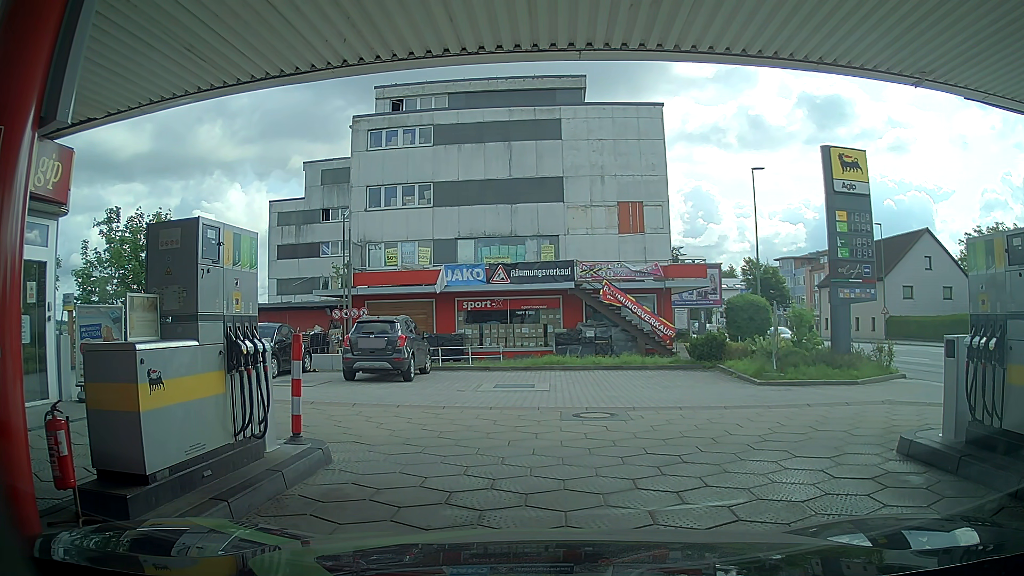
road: service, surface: paving_stones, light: Day
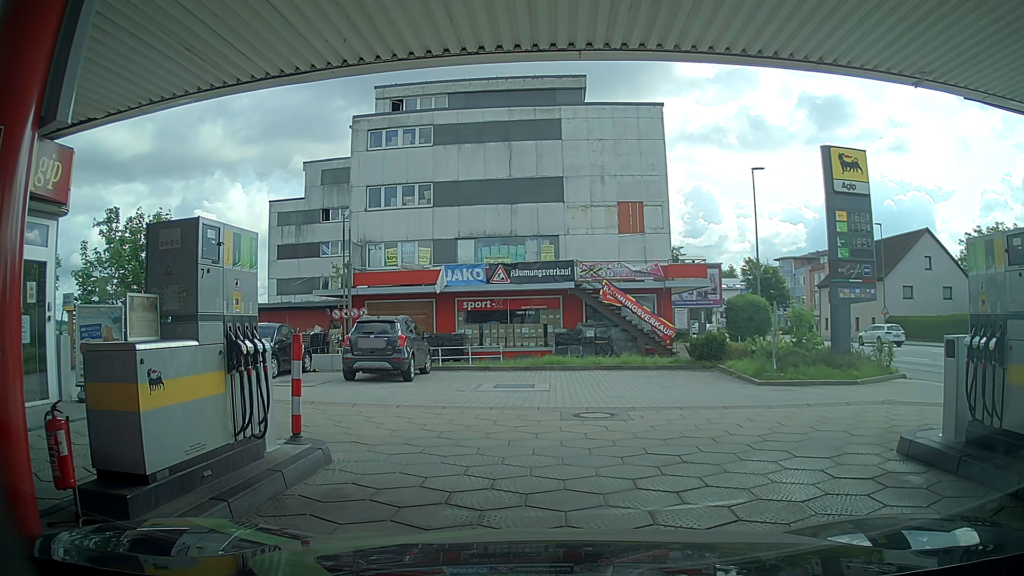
(0.0, 0.0) m; 0°
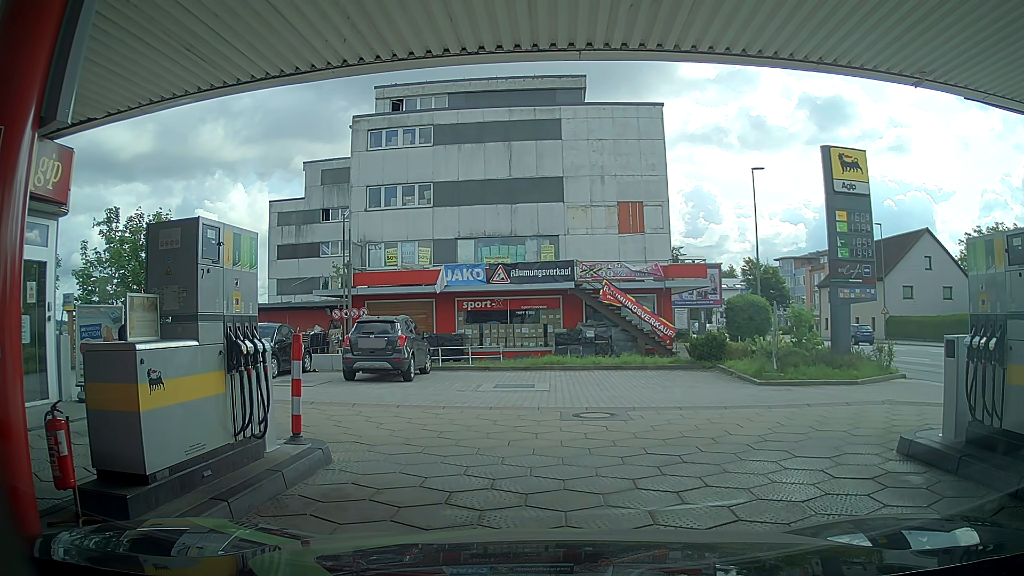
(0.0, 0.0) m; 0°
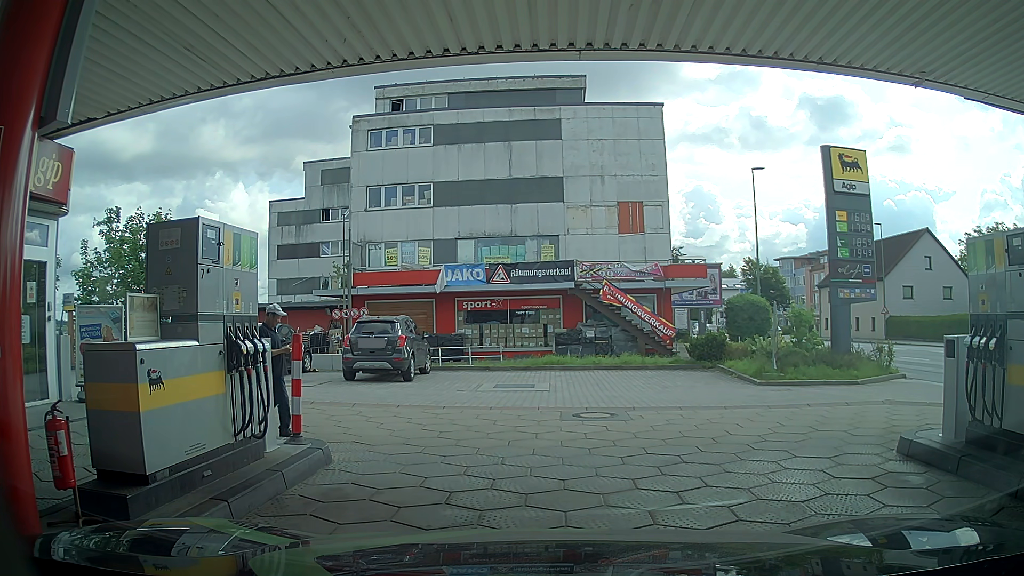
(0.0, 0.0) m; 0°
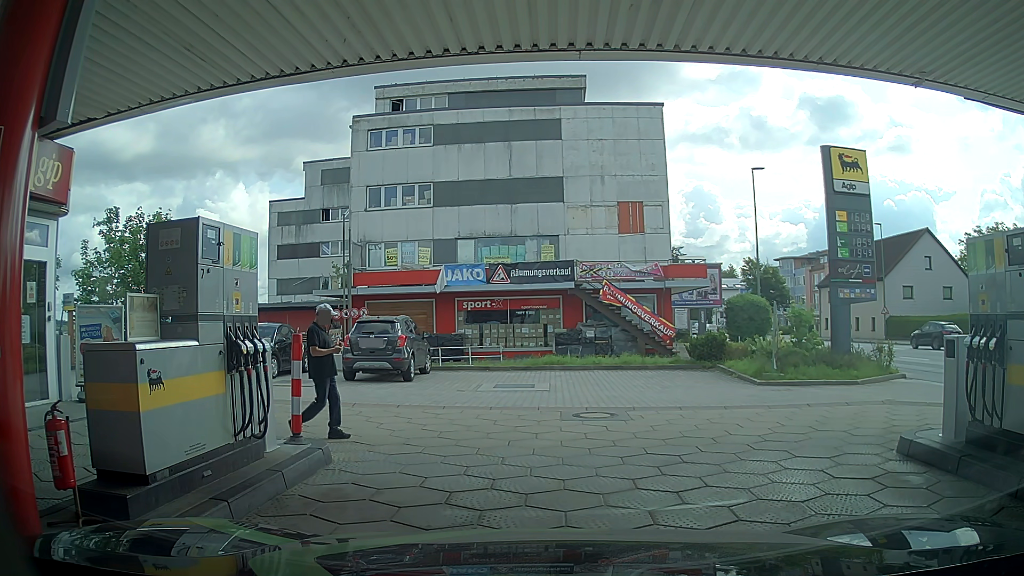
(0.0, 0.0) m; 0°
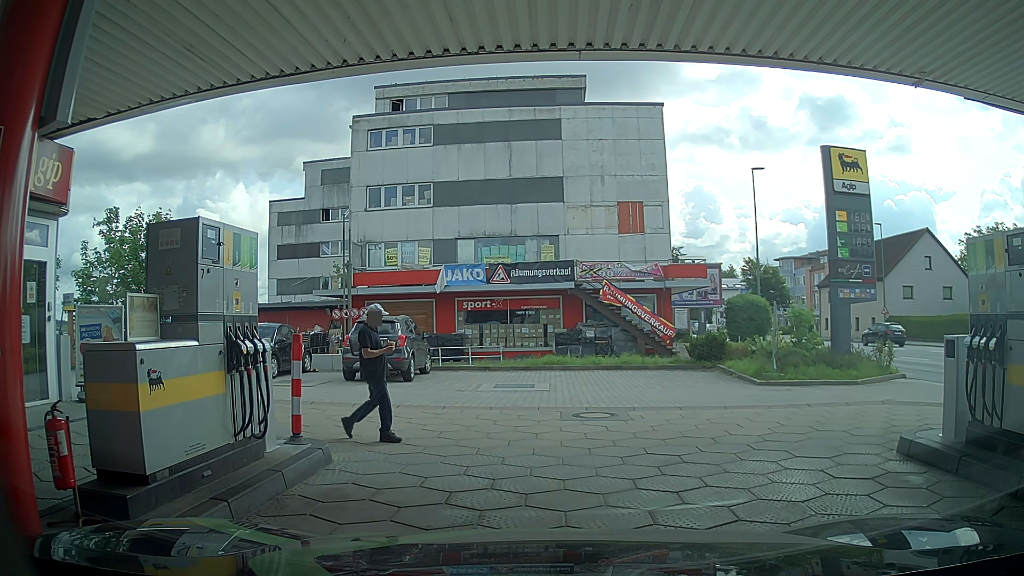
(0.0, 0.0) m; 0°
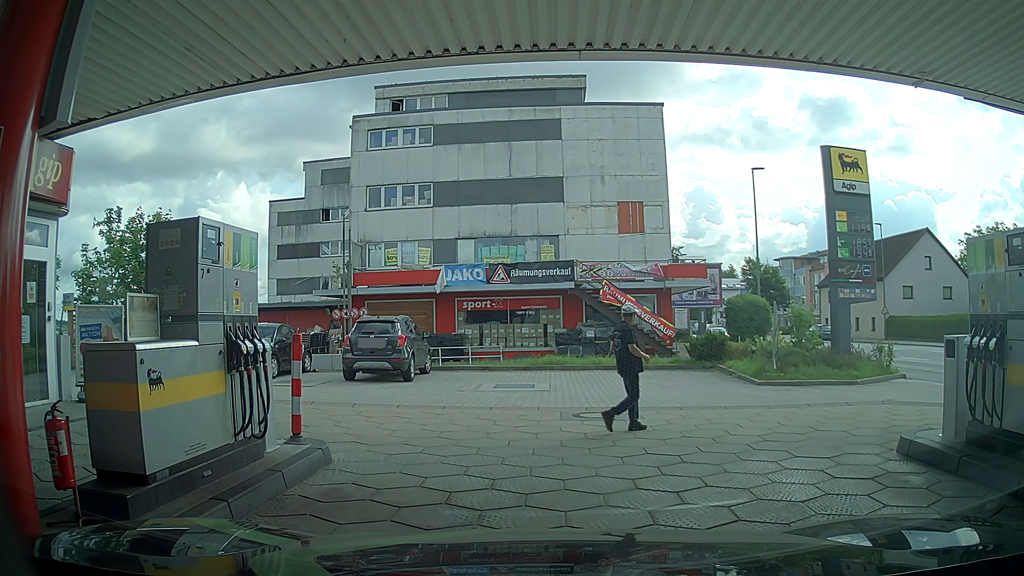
(0.0, 0.0) m; 0°
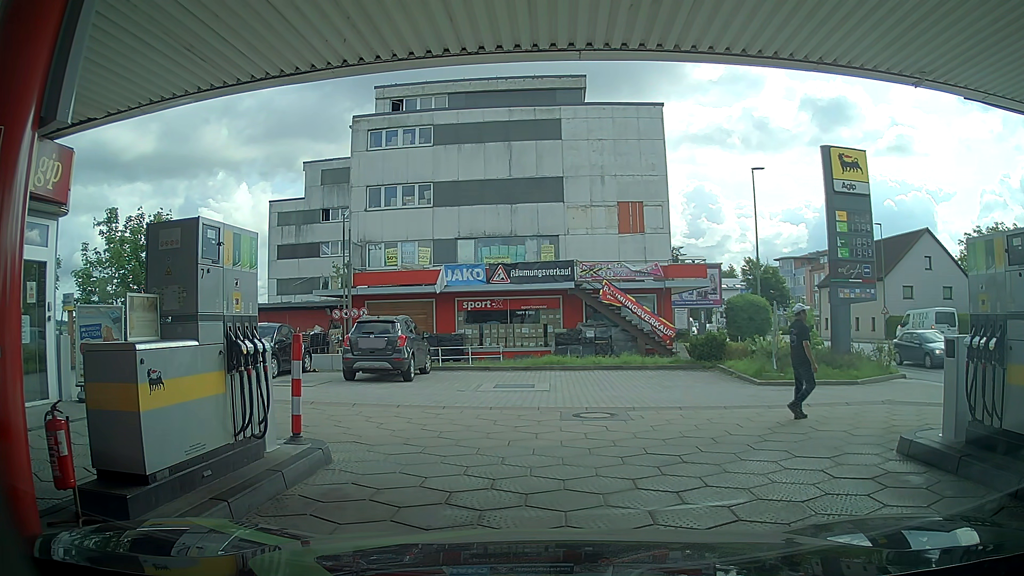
(0.0, 0.0) m; 0°
